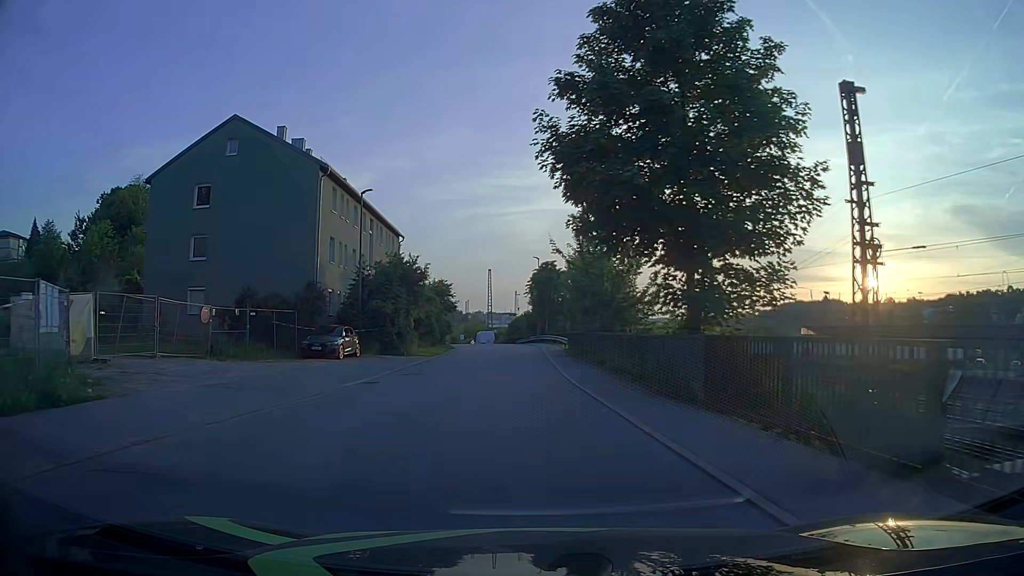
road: residential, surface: asphalt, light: Day
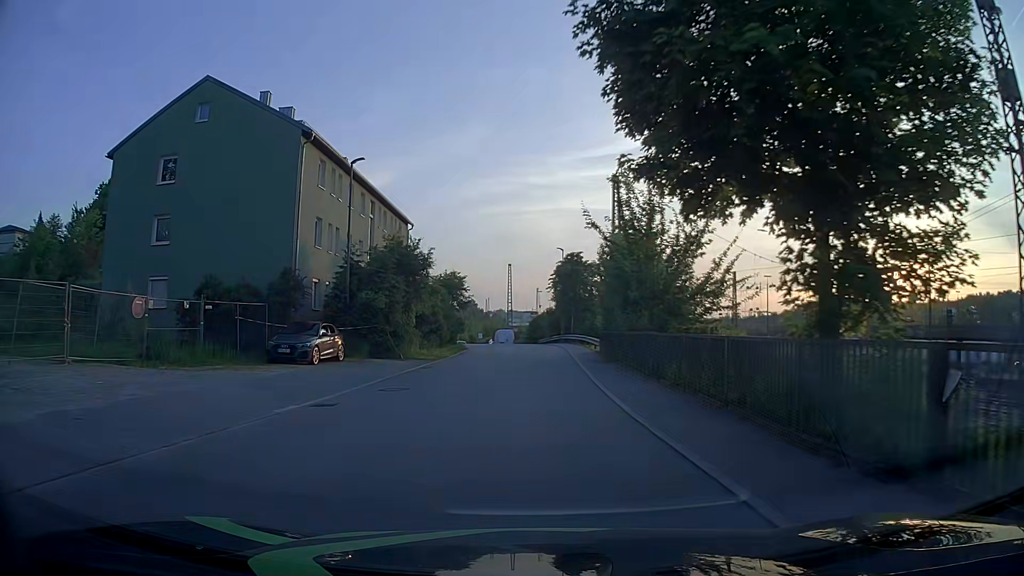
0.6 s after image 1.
(-0.1, +6.2) m; -2°
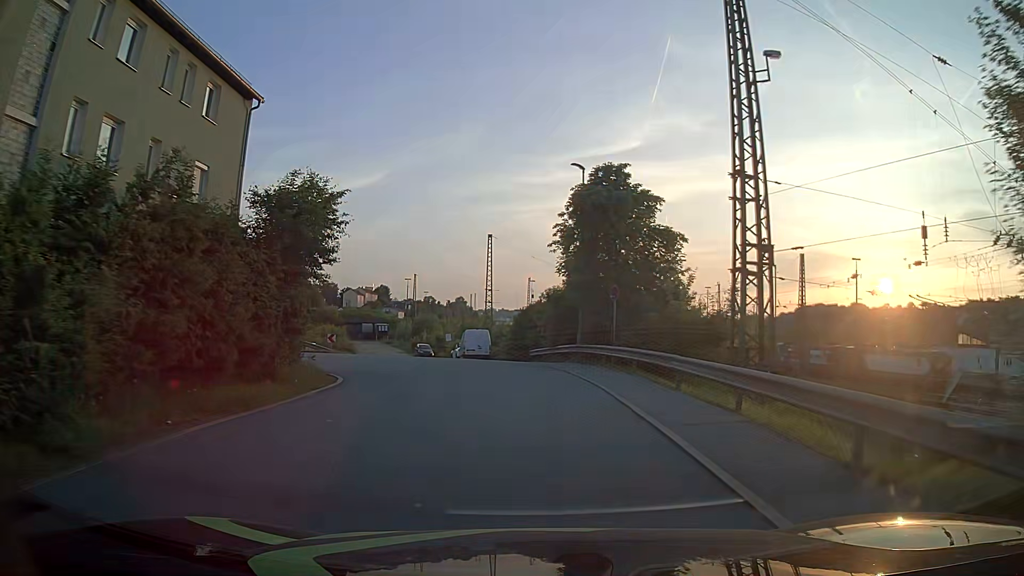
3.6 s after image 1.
(+0.2, +30.3) m; +1°
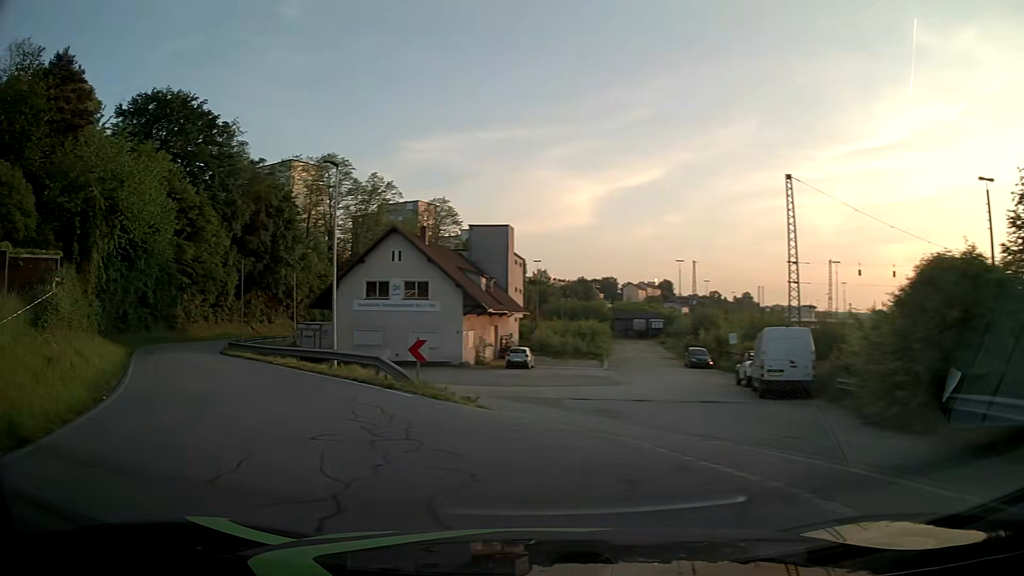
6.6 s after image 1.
(-2.2, +25.5) m; -24°
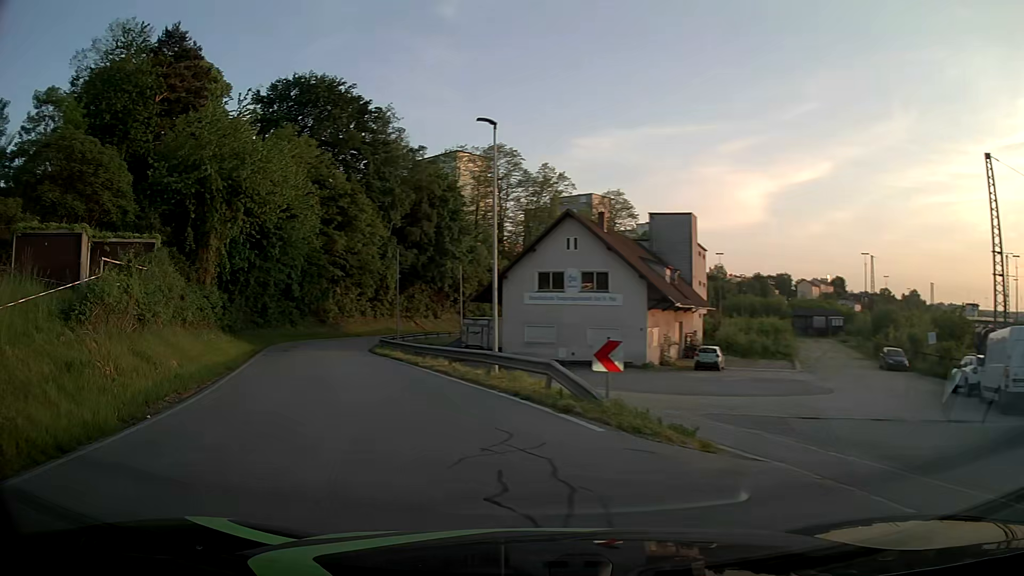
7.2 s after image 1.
(-0.7, +5.0) m; -15°
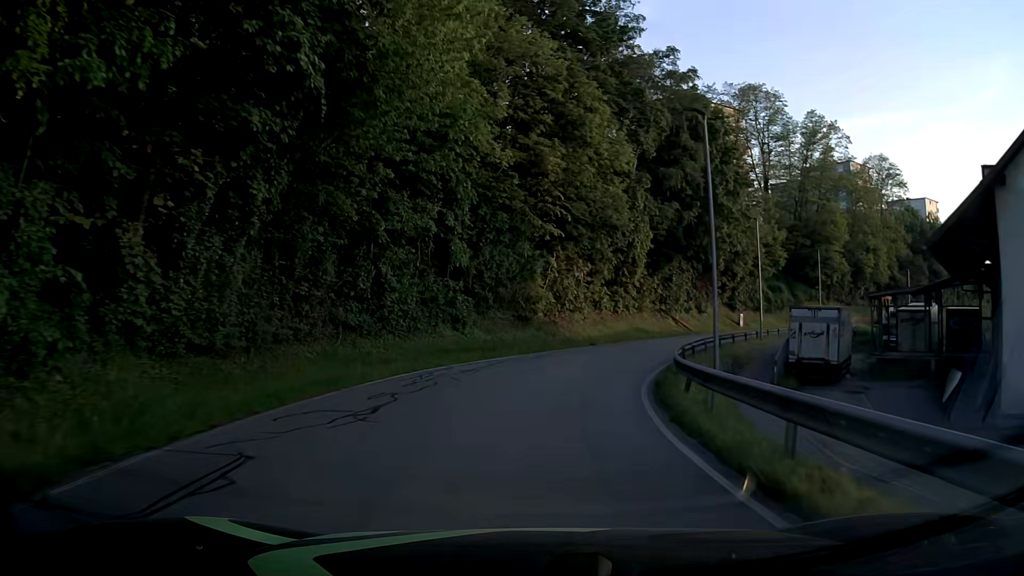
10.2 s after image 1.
(-8.0, +29.7) m; -18°
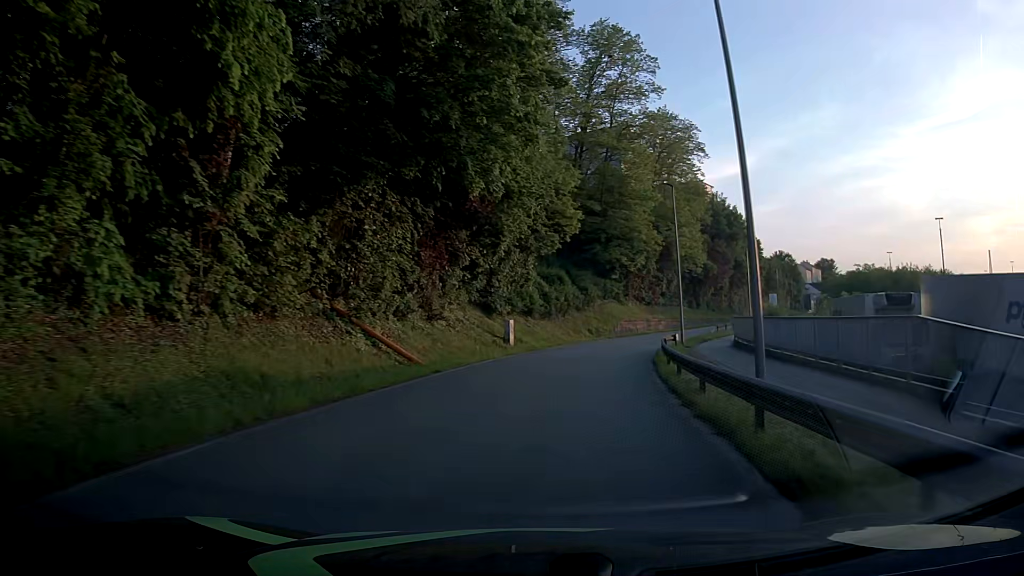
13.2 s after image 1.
(+6.8, +35.0) m; +24°
